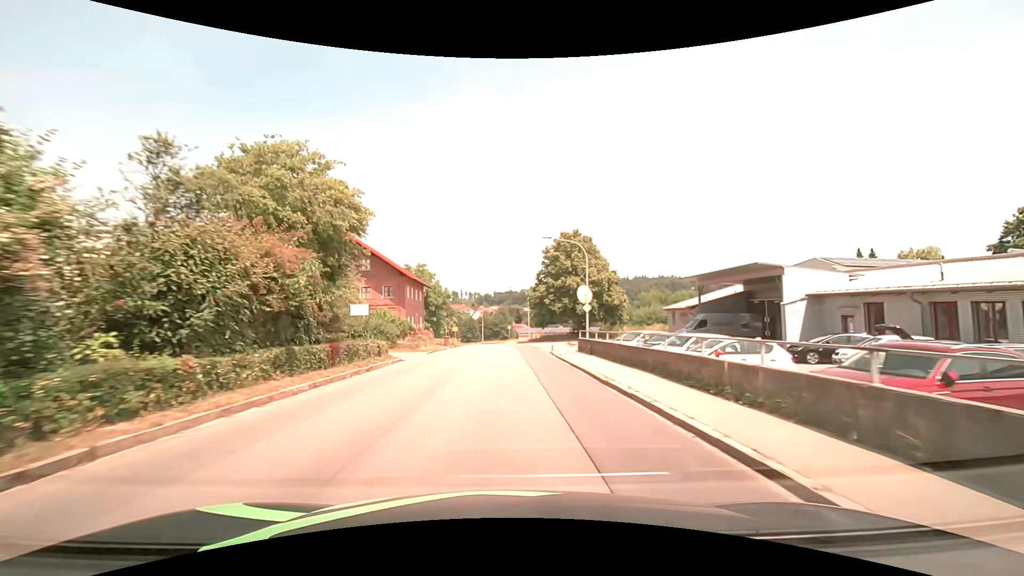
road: tertiary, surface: asphalt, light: Day
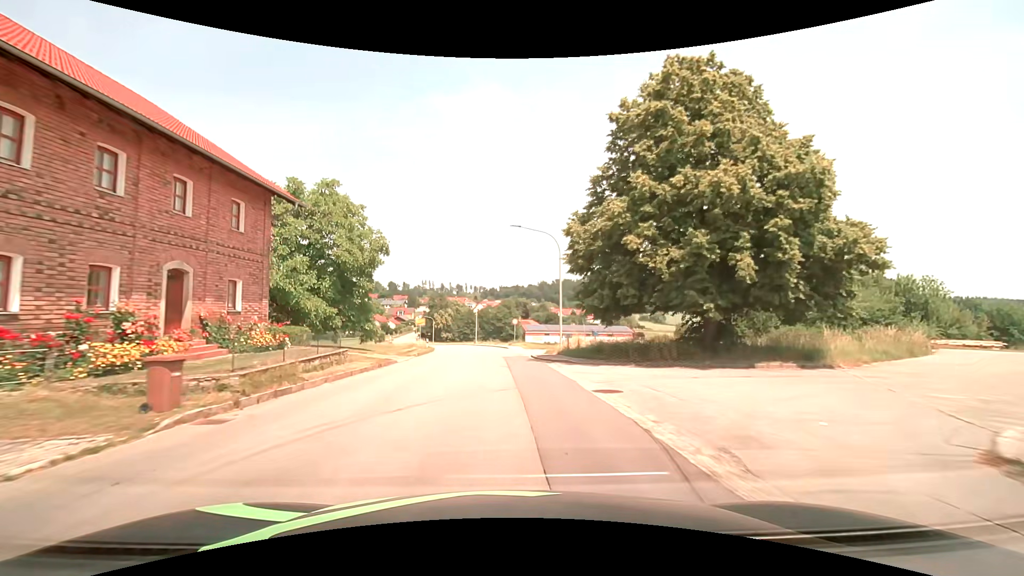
(+0.1, +38.1) m; -1°
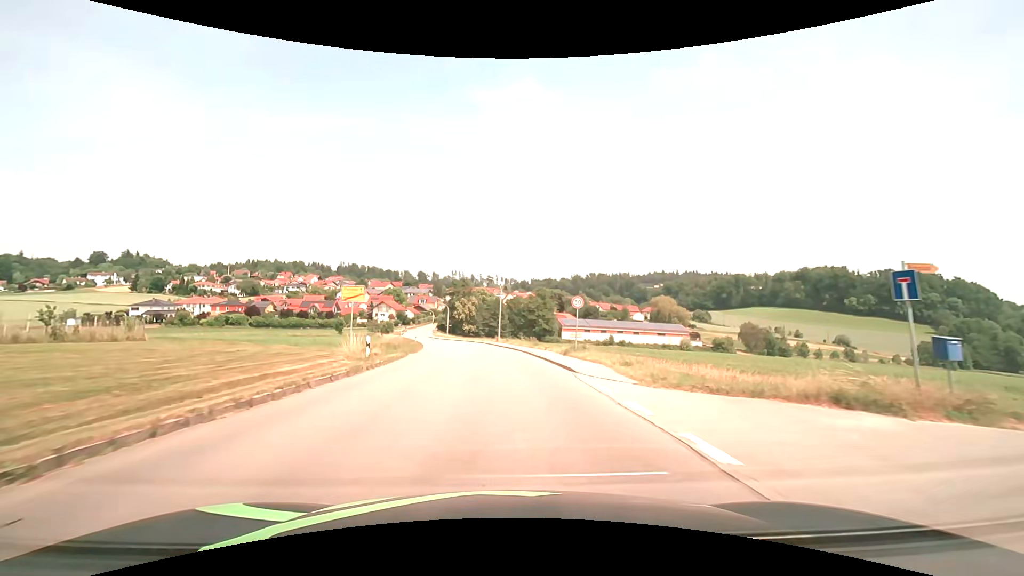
(-1.0, +30.8) m; -4°
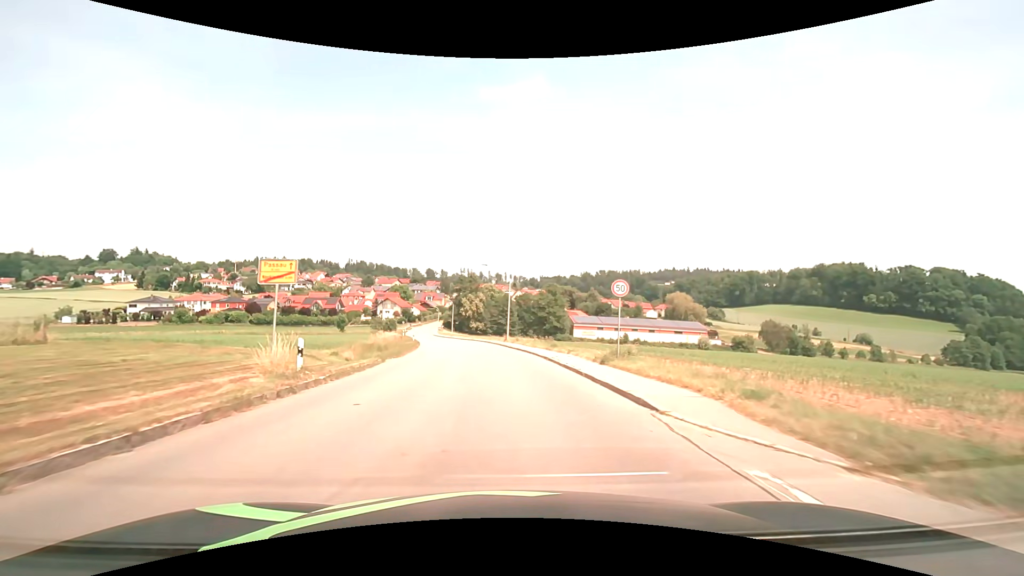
(0.0, +7.7) m; 0°
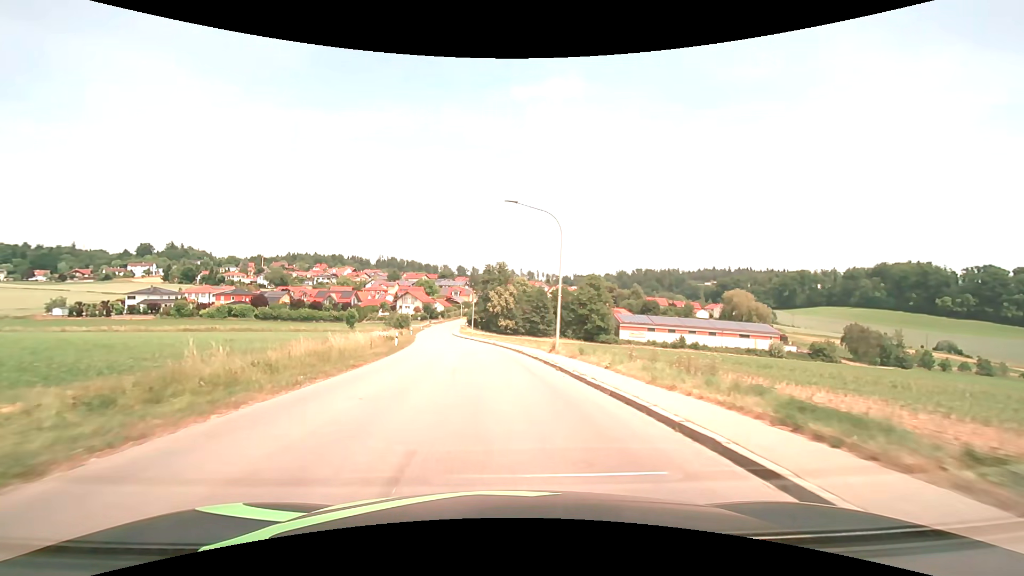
(-0.8, +23.2) m; -4°
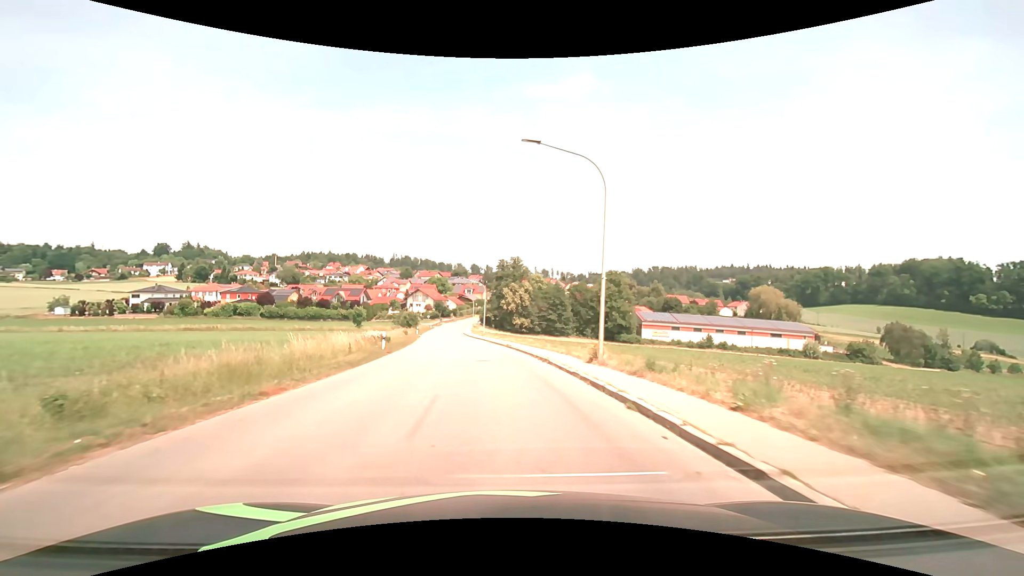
(-0.1, +7.7) m; -2°
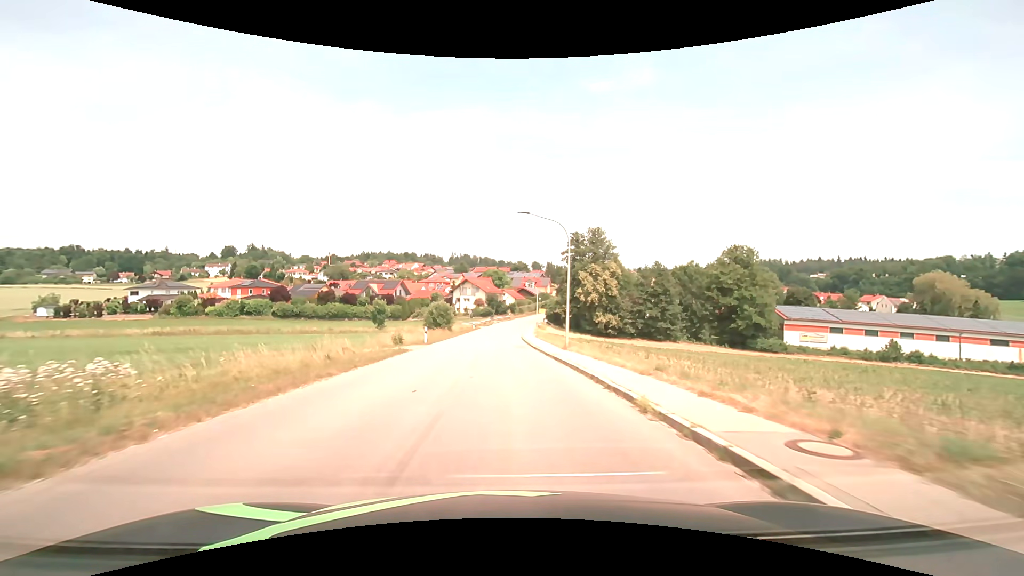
(-2.7, +38.1) m; -7°
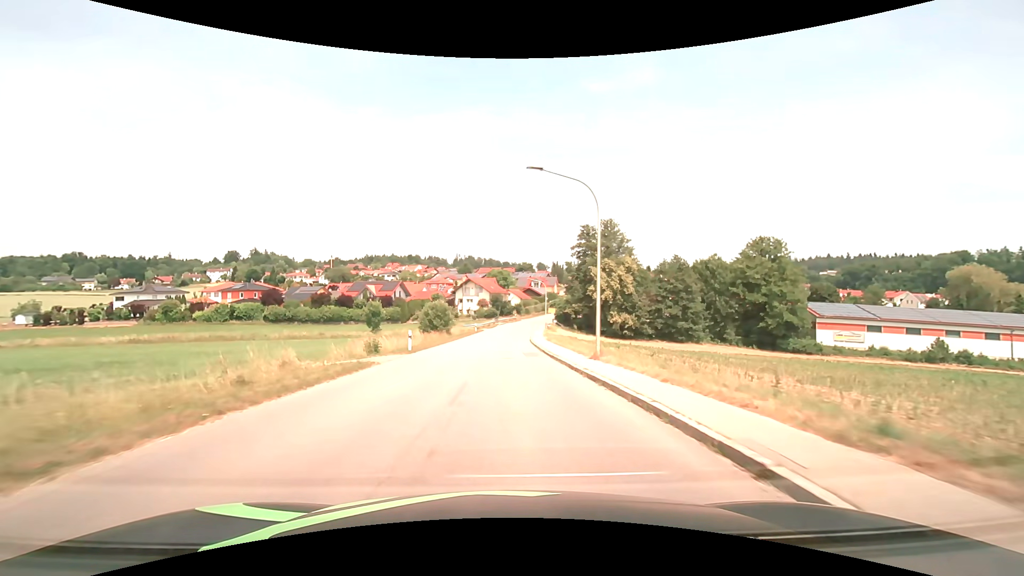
(0.0, +7.6) m; -1°
(0, +10) (0, +20) (0, +30) (0, +40) (0, +50) (+1, +60) (+2, +70) (+3, +80) (+5, +90) (+7, +100) m
